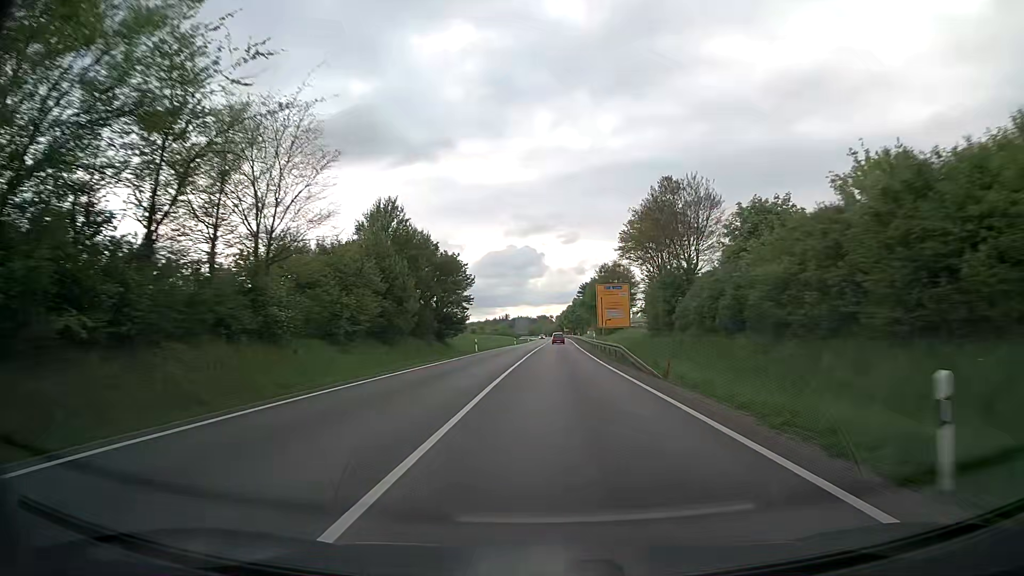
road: trunk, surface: asphalt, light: Day
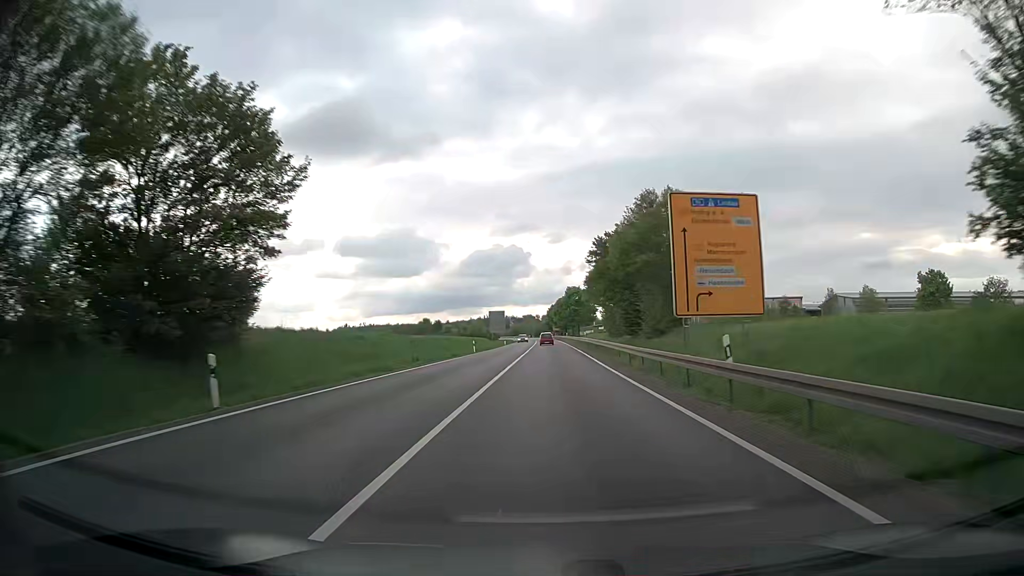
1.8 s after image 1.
(+0.5, +44.3) m; +1°
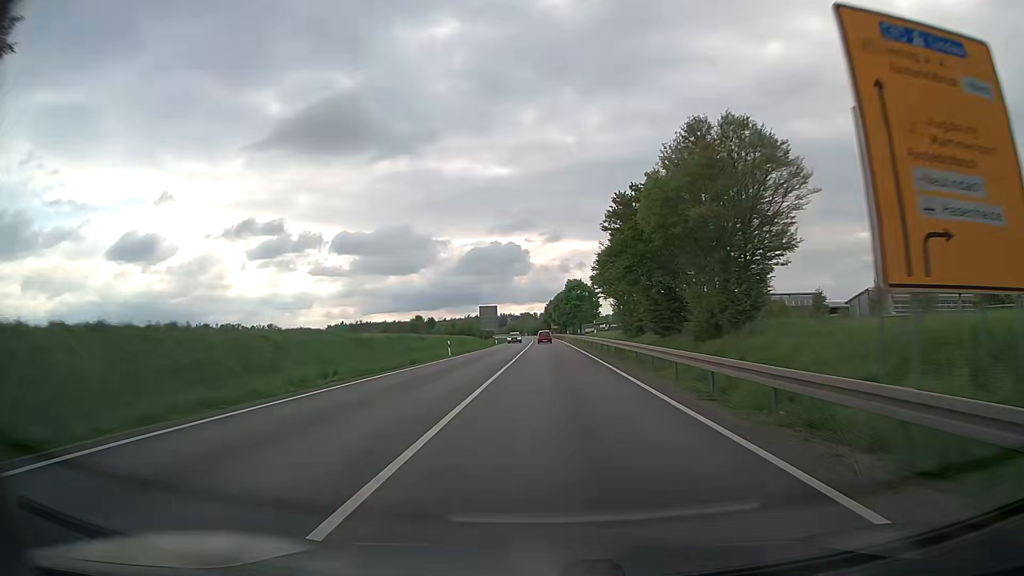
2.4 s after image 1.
(+0.1, +14.5) m; 0°
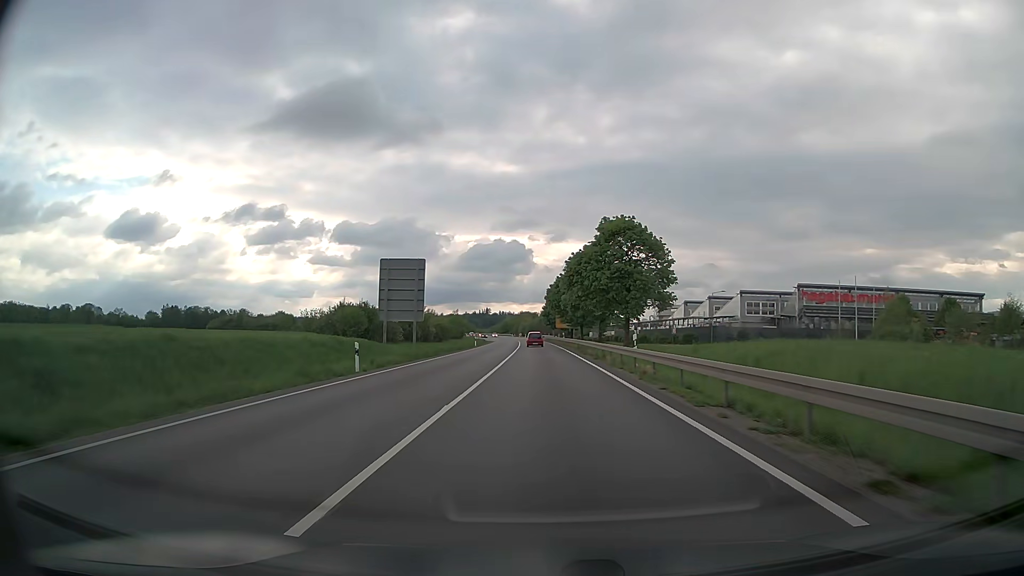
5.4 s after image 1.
(+0.2, +69.9) m; 0°
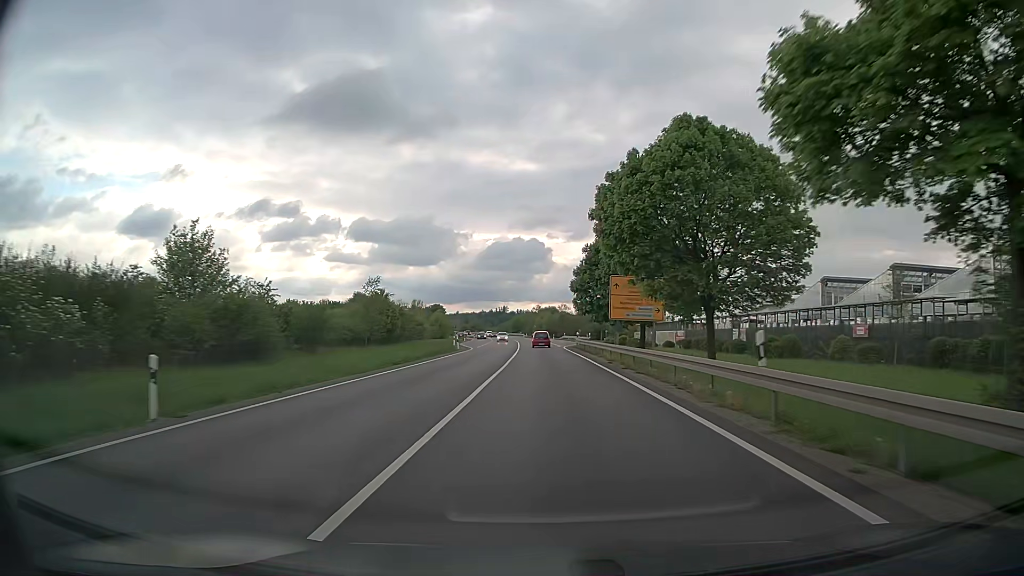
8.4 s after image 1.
(-1.1, +66.1) m; -2°
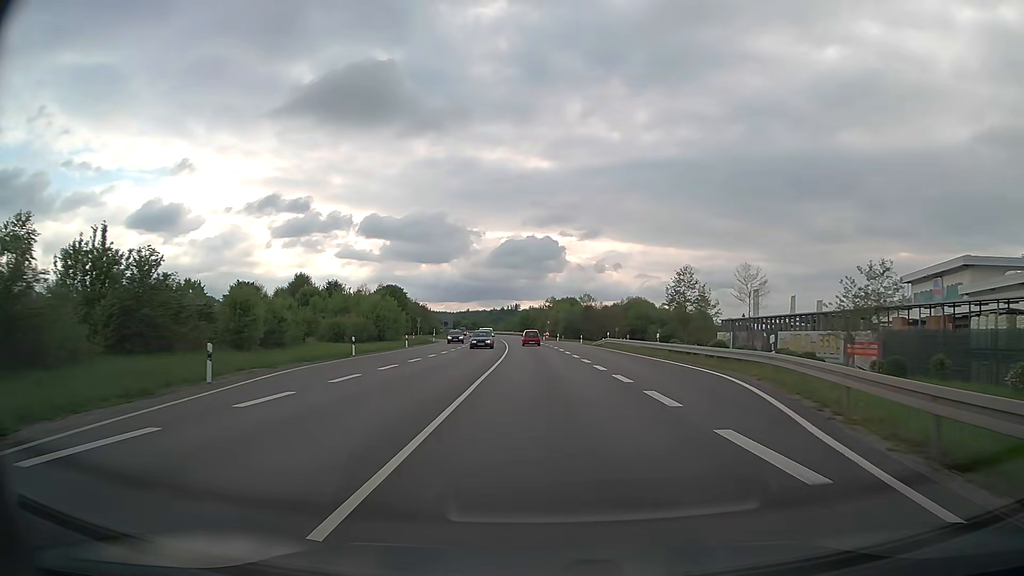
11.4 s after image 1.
(-1.0, +59.1) m; -1°
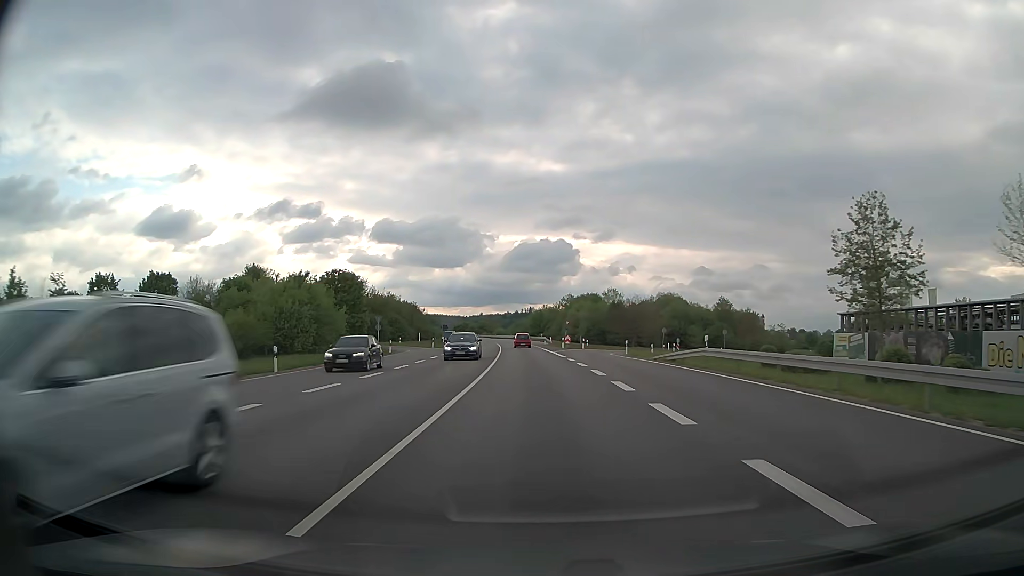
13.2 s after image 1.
(-0.3, +31.8) m; -1°
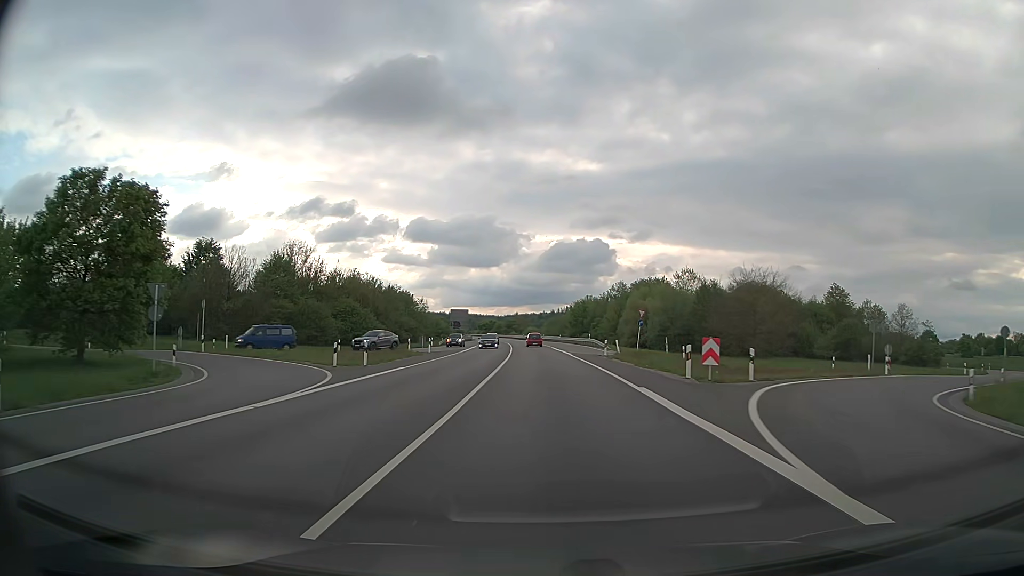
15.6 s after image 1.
(-1.3, +45.5) m; -3°
(0, +10) (0, +20) (0, +30) (-1, +40) (-1, +50) (-1, +60) (-2, +70) (-2, +80) (-3, +90) (-4, +100) m
